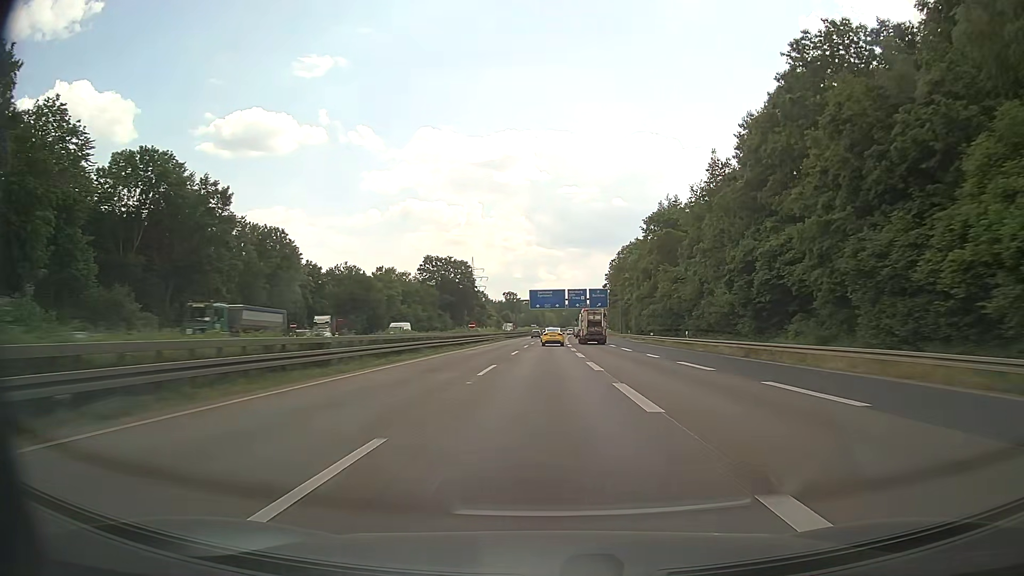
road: motorway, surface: asphalt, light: Day
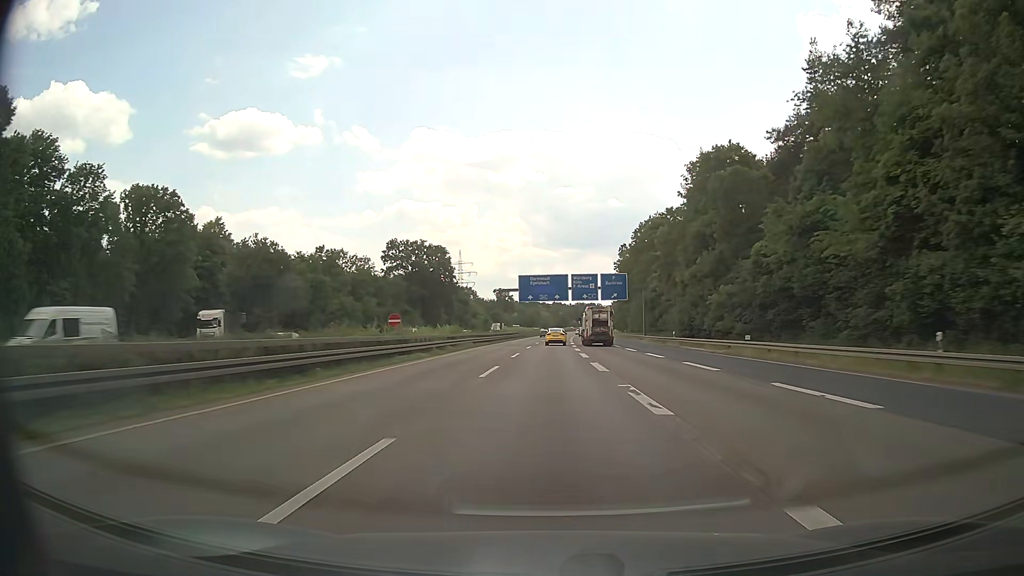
(-0.1, +36.5) m; 0°
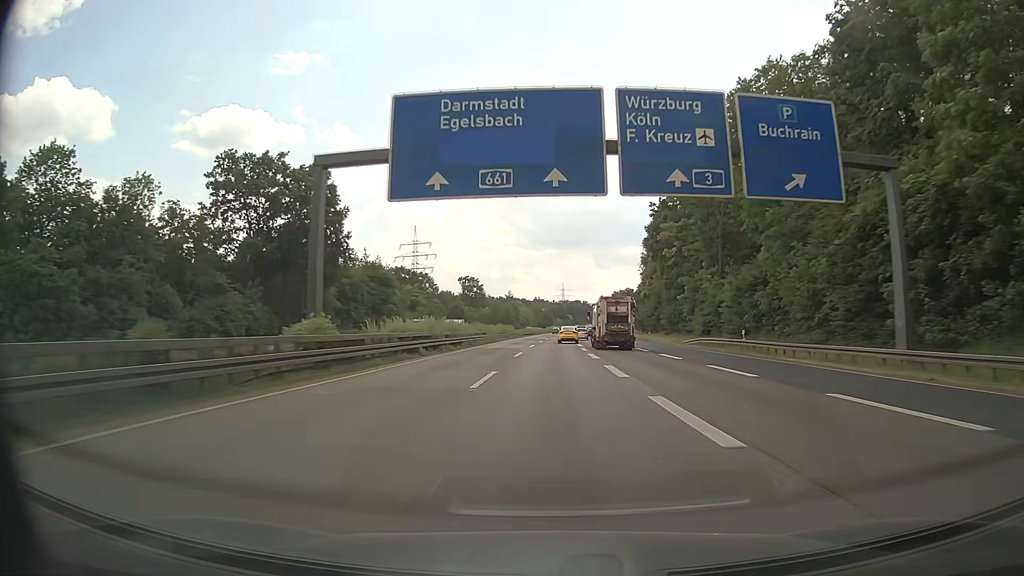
(+1.0, +75.1) m; +2°
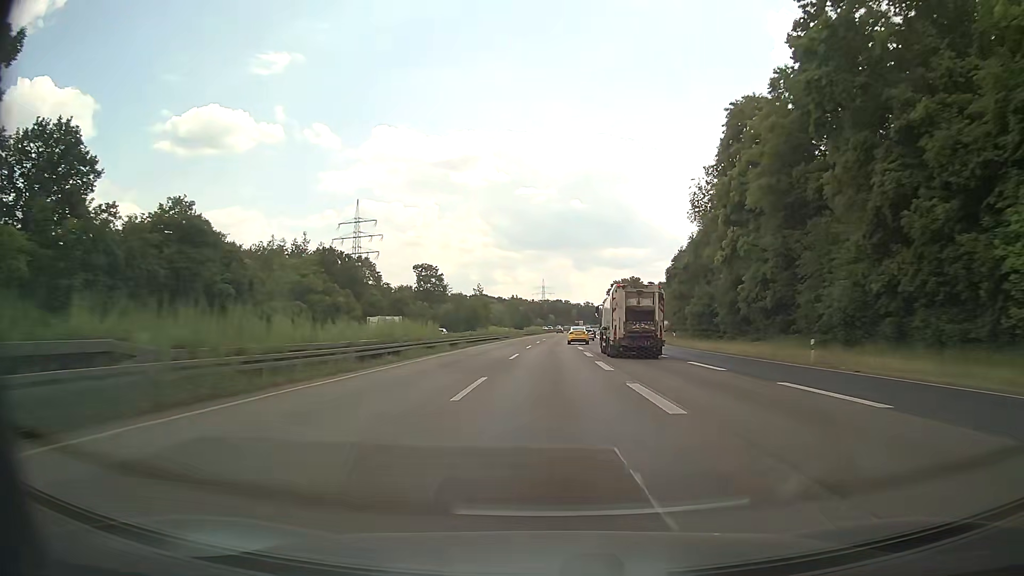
(+0.8, +56.7) m; +2°
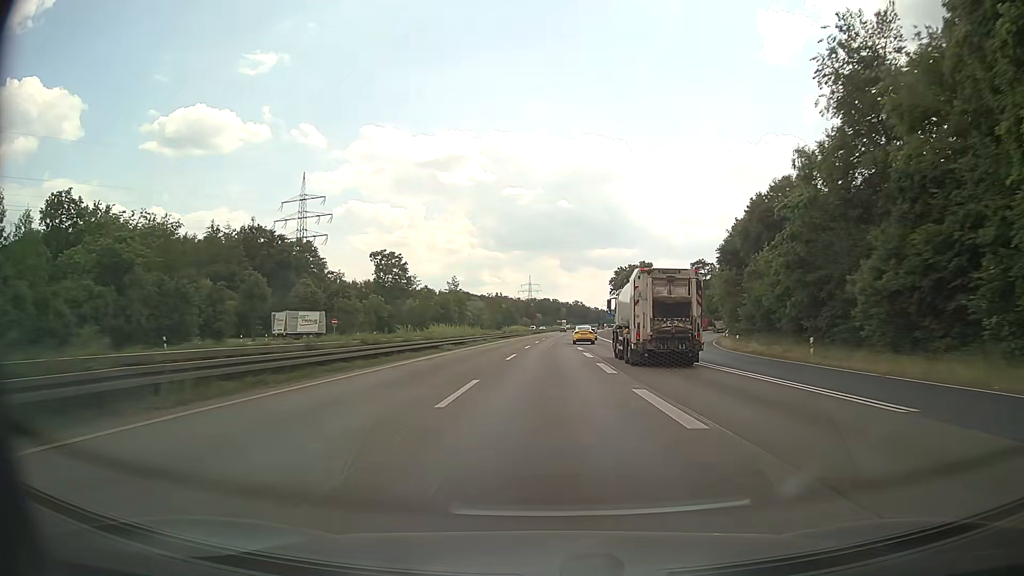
(+0.4, +37.7) m; +1°
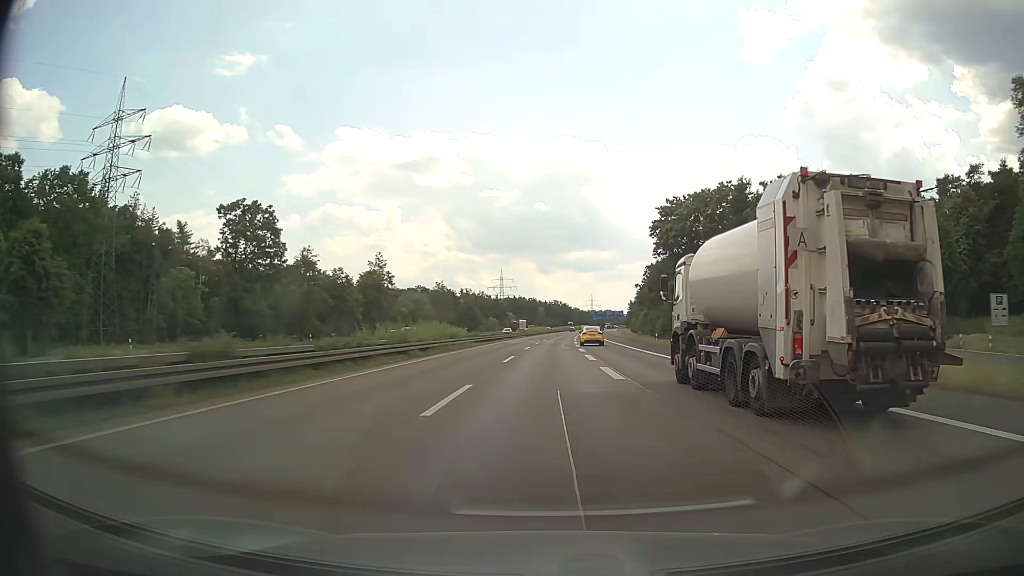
(+1.3, +74.2) m; +2°
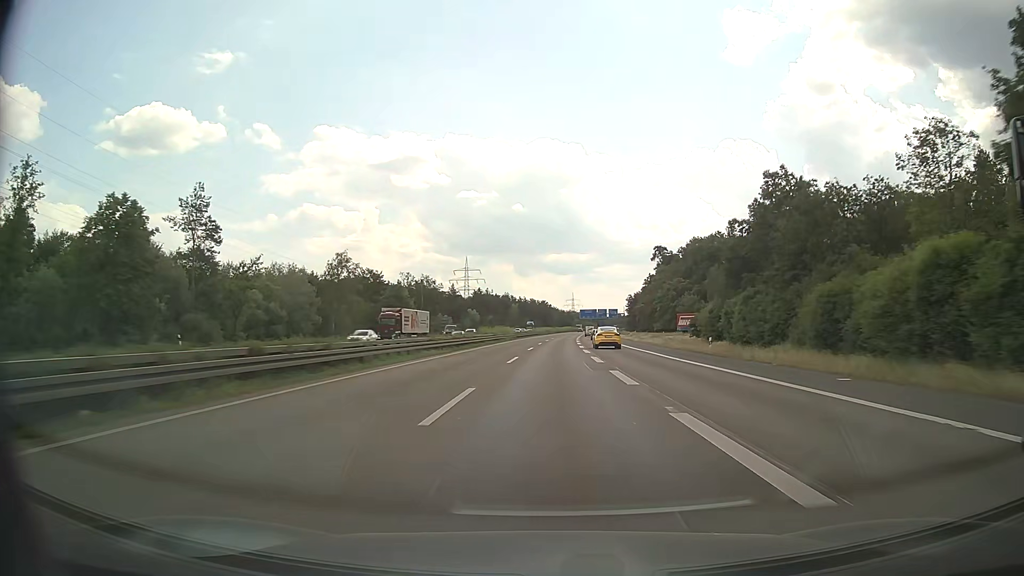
(+1.1, +73.3) m; +2°
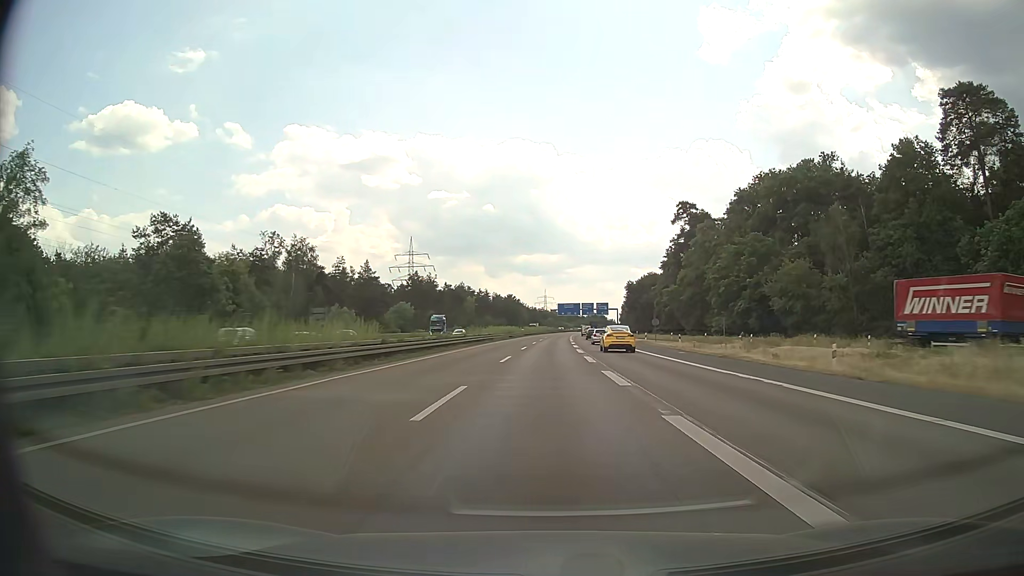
(+1.8, +72.7) m; +3°
(0, +10) (0, +20) (0, +30) (0, +40) (+1, +50) (+1, +60) (+1, +70) (+1, +80) (+2, +90) (+2, +100) m
